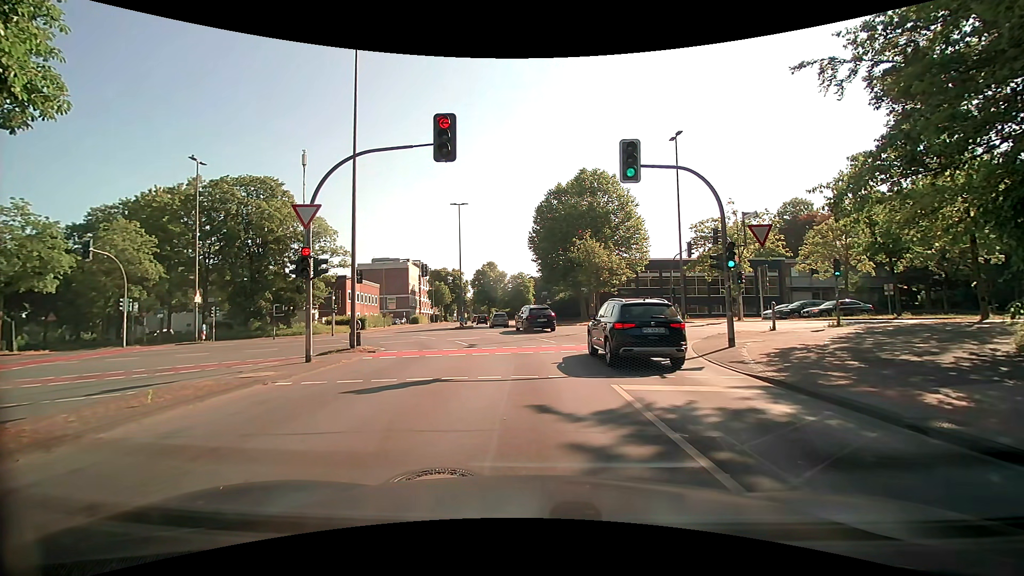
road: tertiary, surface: asphalt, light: Day
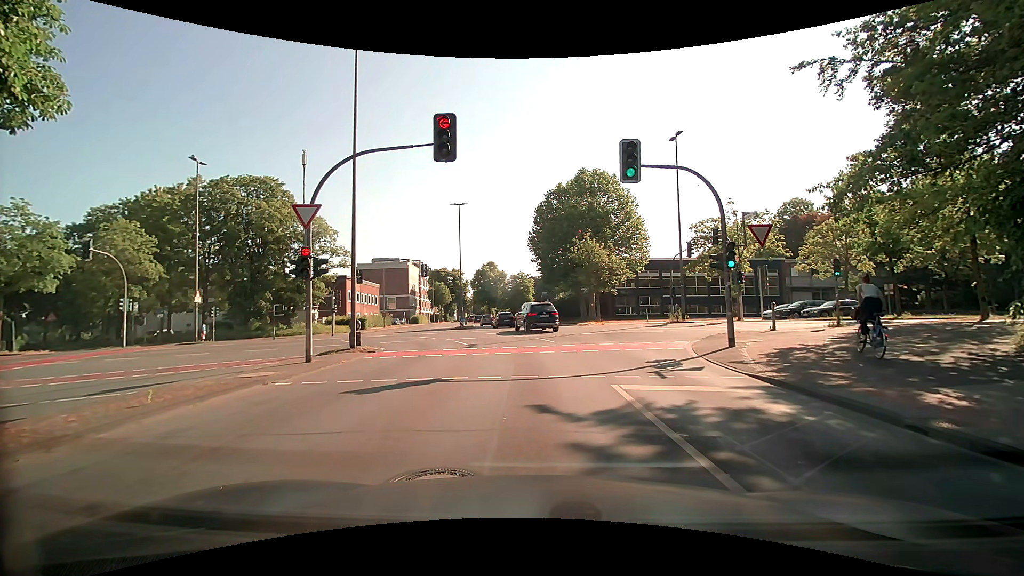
(0.0, 0.0) m; 0°
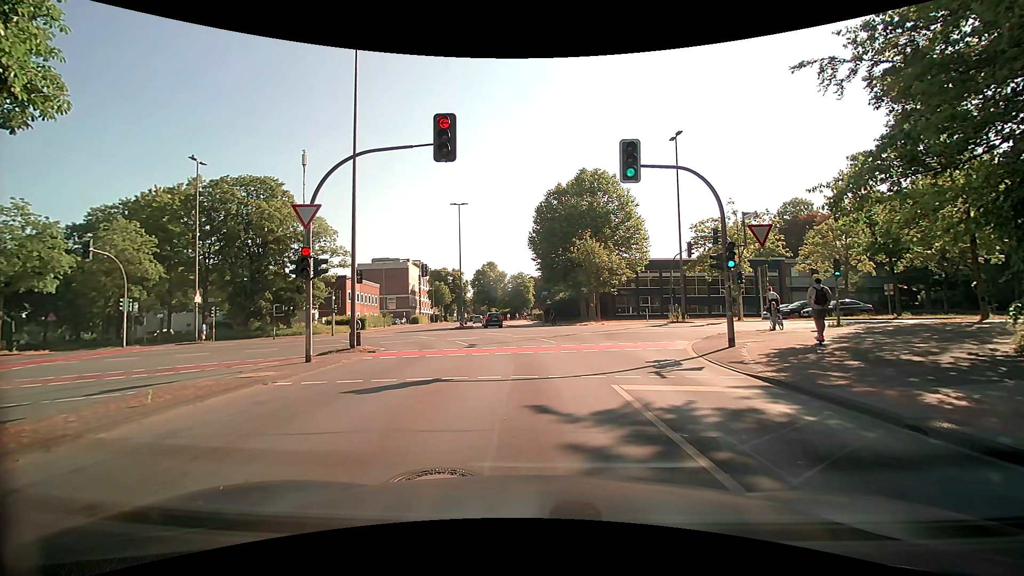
(0.0, 0.0) m; 0°
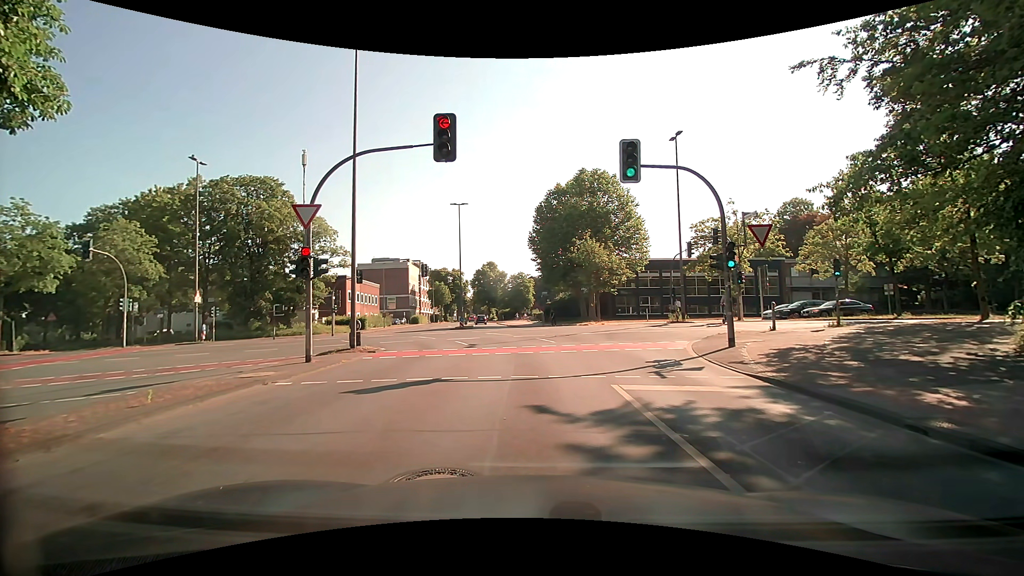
(0.0, 0.0) m; 0°
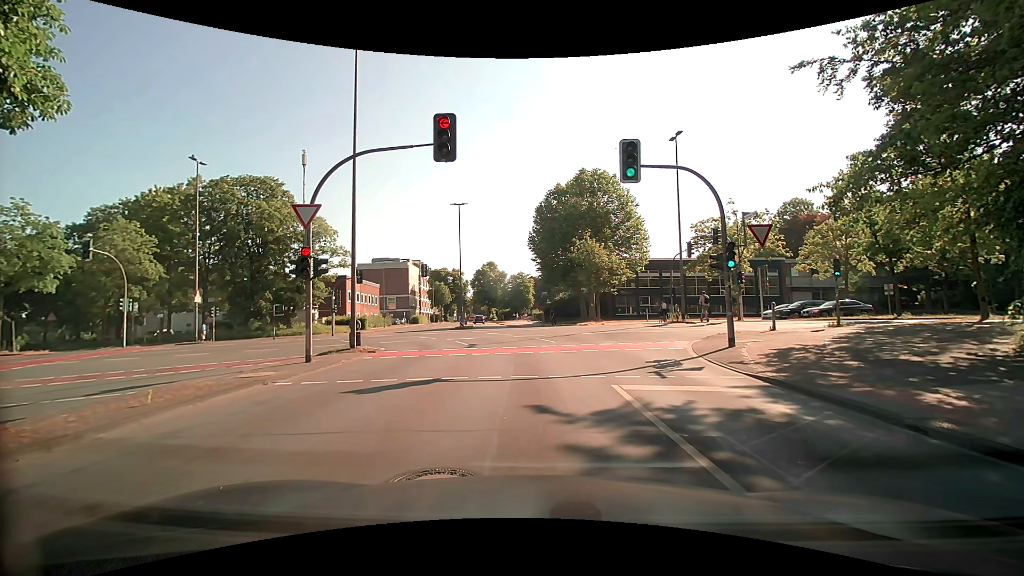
(0.0, 0.0) m; 0°
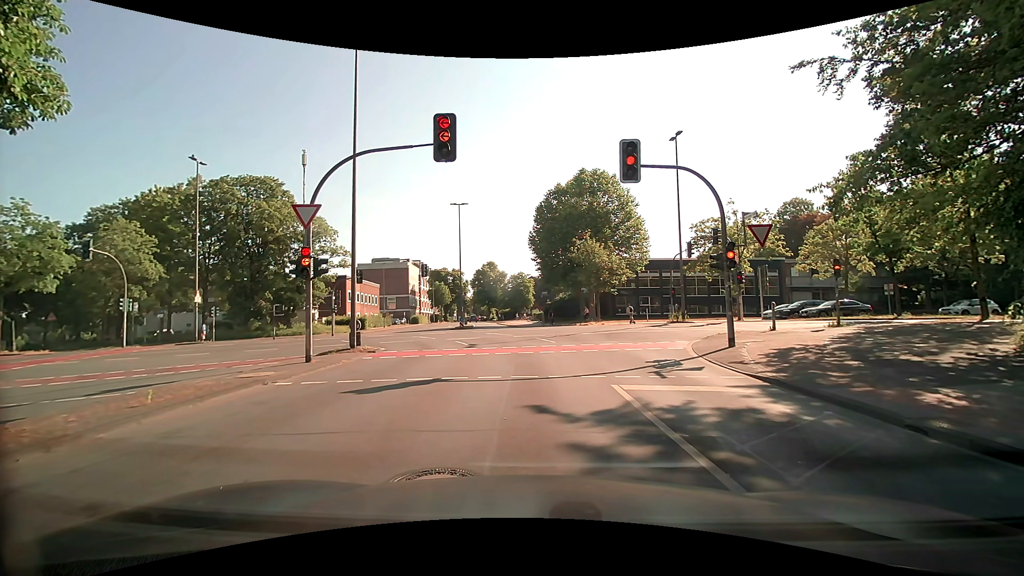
(0.0, 0.0) m; 0°
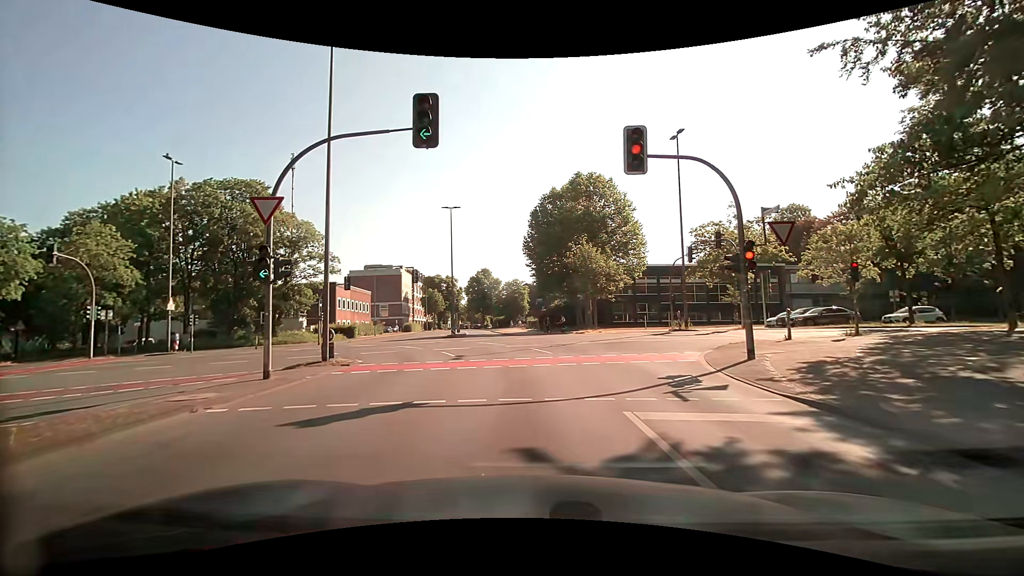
(0.0, +2.1) m; 0°
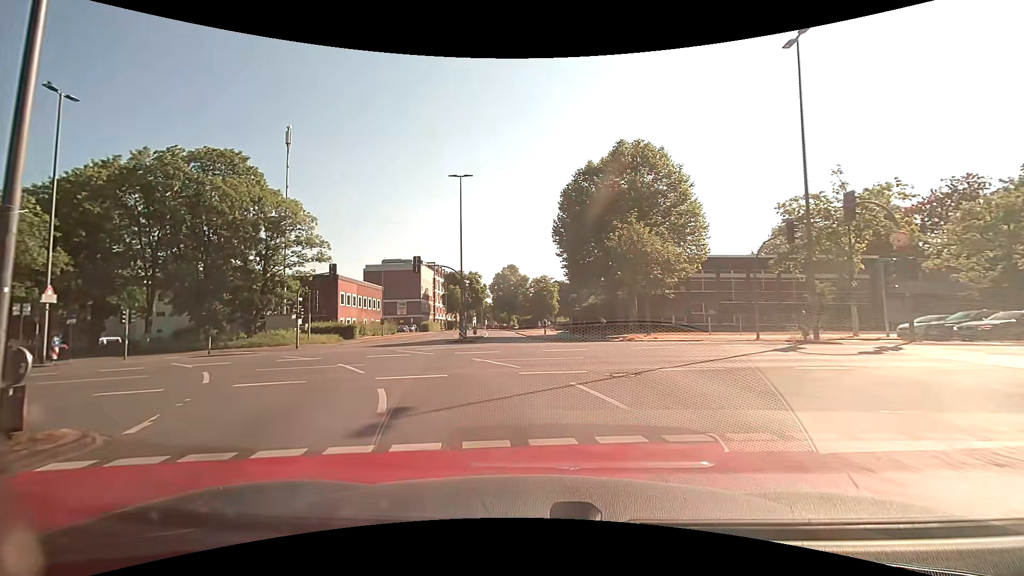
(-0.3, +11.2) m; -5°
(-1, +10) (-5, +19) (-12, +26) (-21, +30) (-31, +30) (-41, +29) (-51, +29) (-61, +29) (-71, +28) (-81, +28) m
